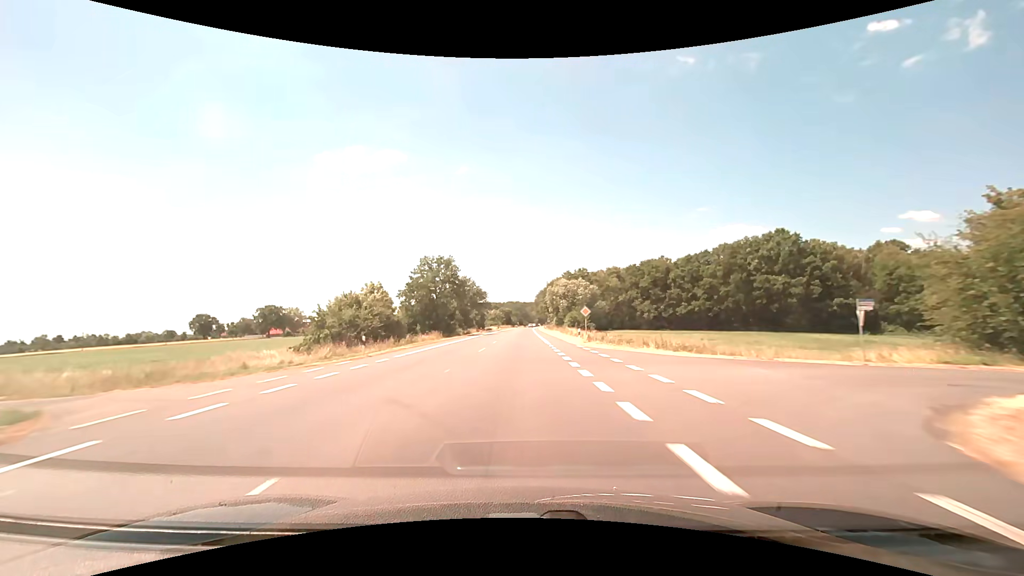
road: primary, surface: asphalt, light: Day
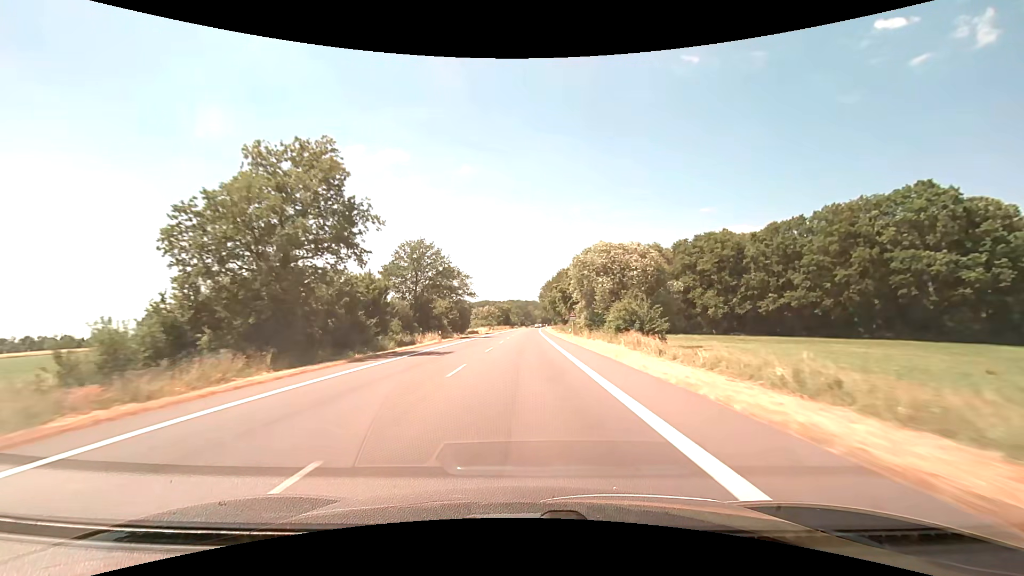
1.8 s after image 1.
(+0.1, +47.5) m; 0°
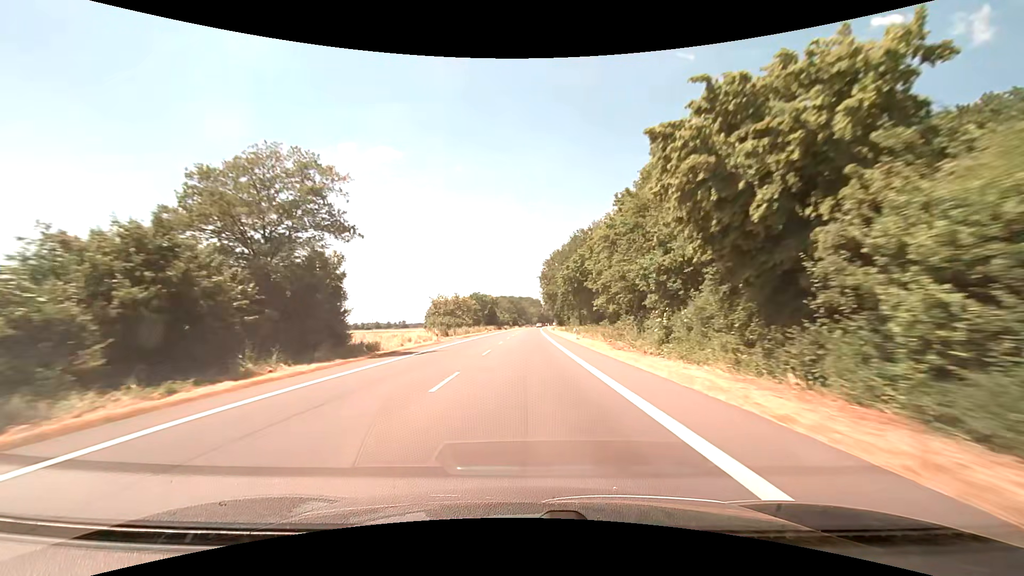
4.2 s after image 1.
(+0.4, +63.4) m; +1°
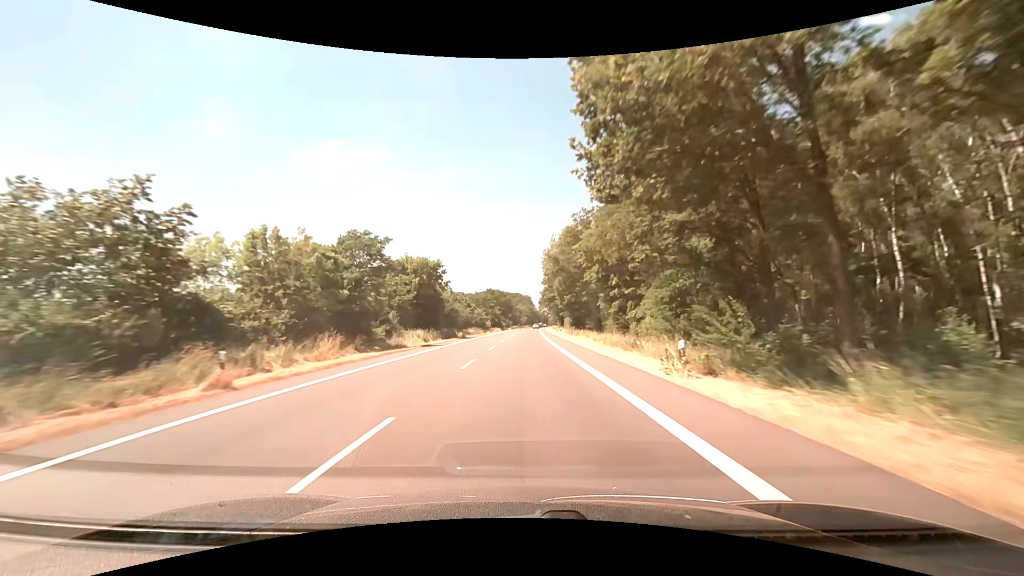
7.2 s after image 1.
(+0.9, +79.1) m; +1°
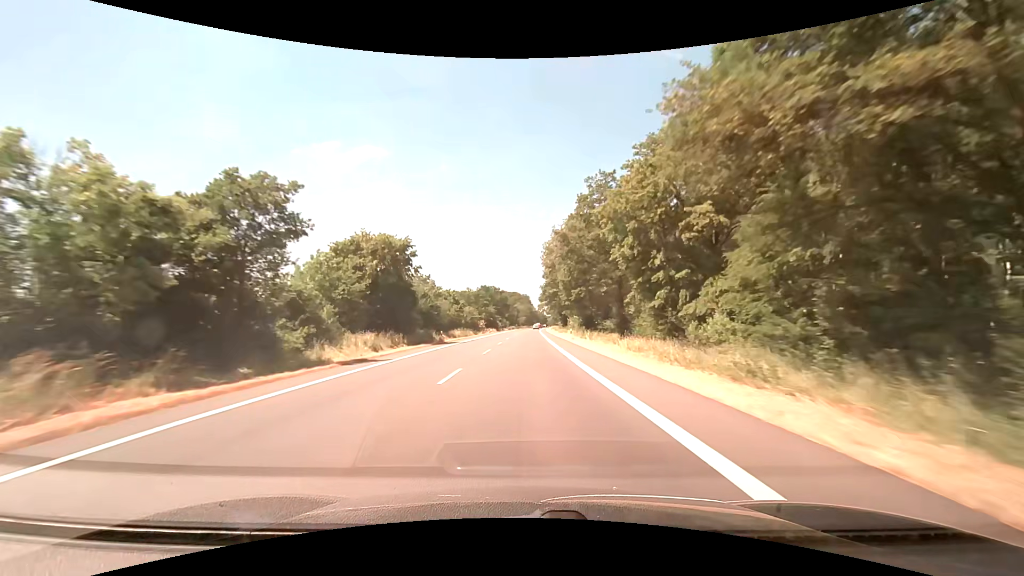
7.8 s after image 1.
(+0.1, +15.8) m; 0°
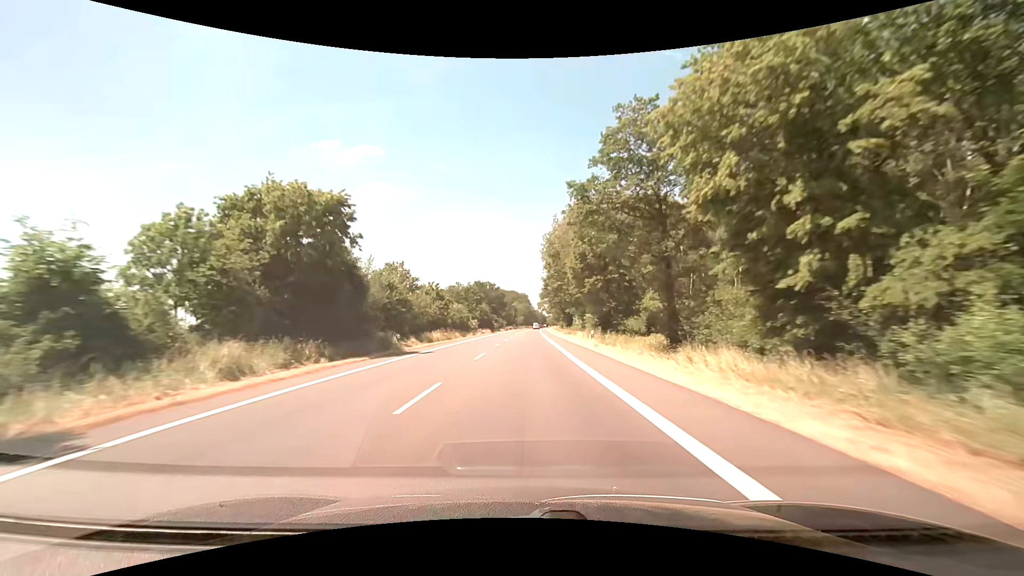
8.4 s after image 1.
(+0.1, +15.8) m; 0°
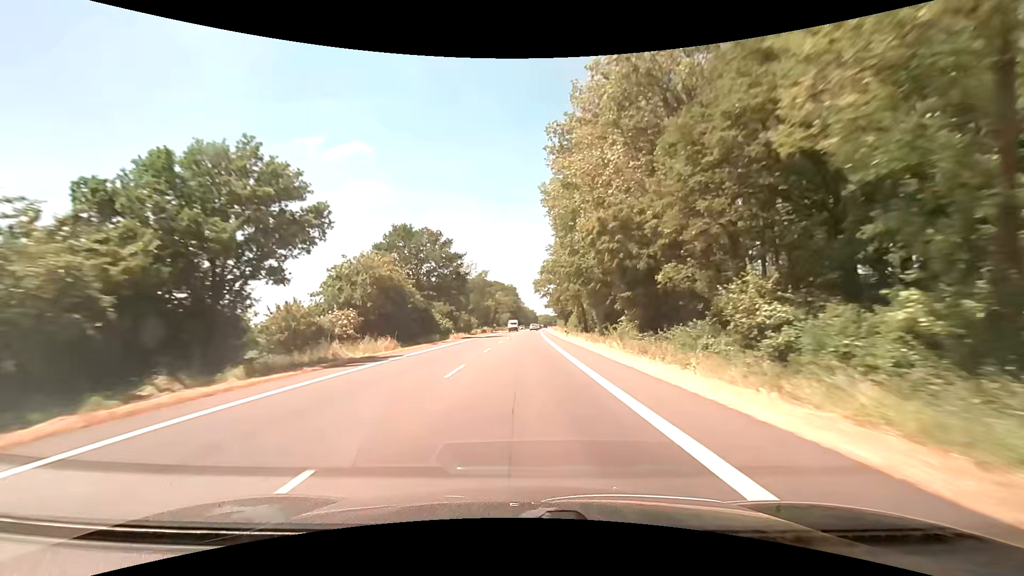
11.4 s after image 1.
(+0.7, +79.2) m; +1°
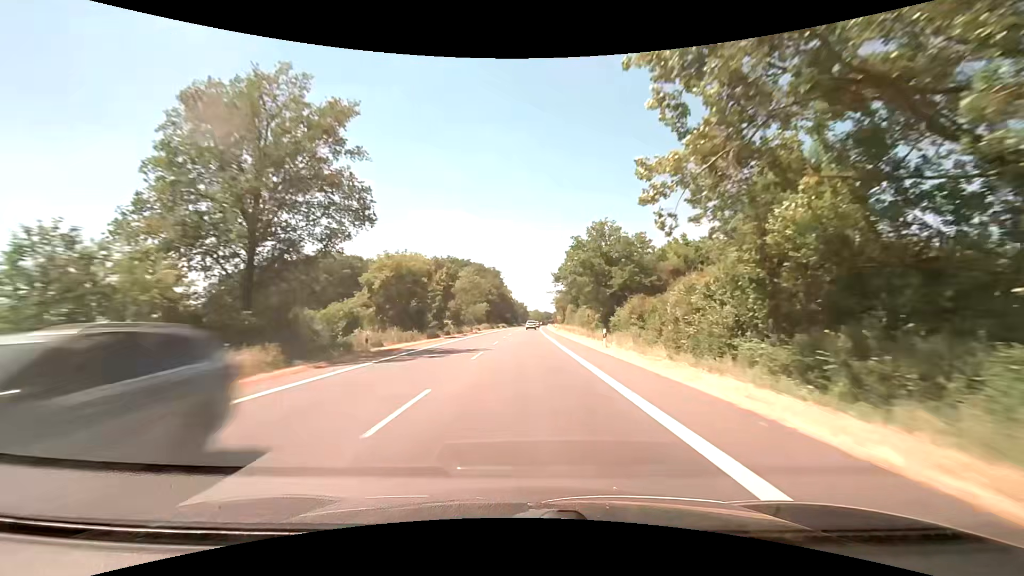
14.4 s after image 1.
(+0.8, +78.9) m; +2°
(0, +10) (0, +20) (0, +30) (0, +40) (0, +50) (0, +60) (0, +70) (0, +80) (+1, +90) (+1, +100) m
